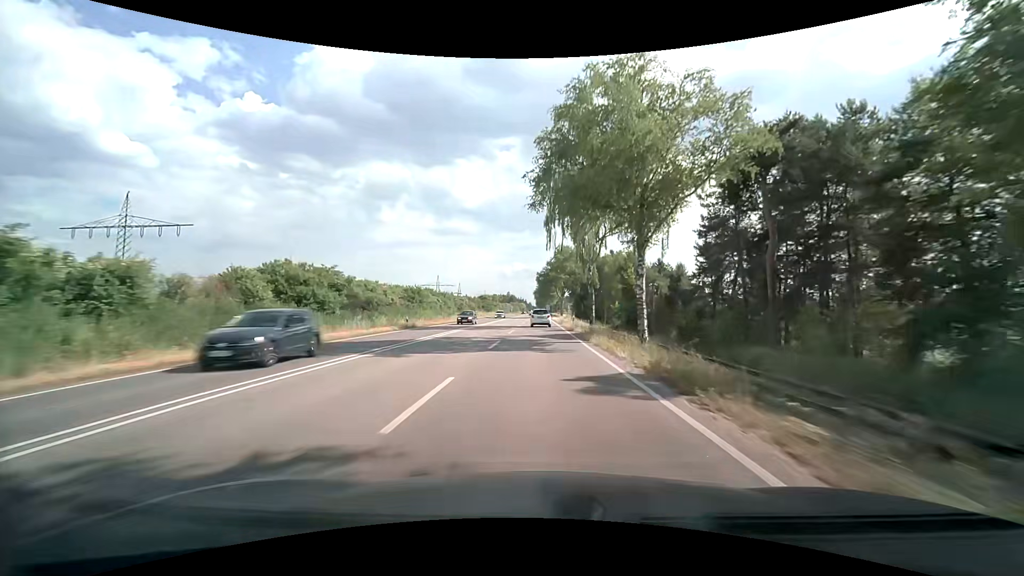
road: trunk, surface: asphalt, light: Day
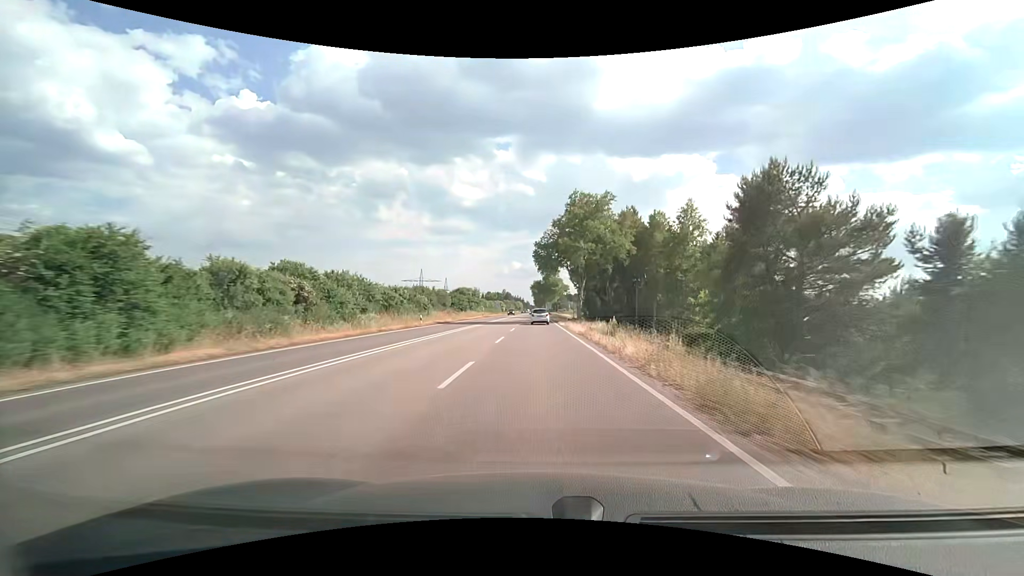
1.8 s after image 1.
(+0.1, +45.0) m; 0°
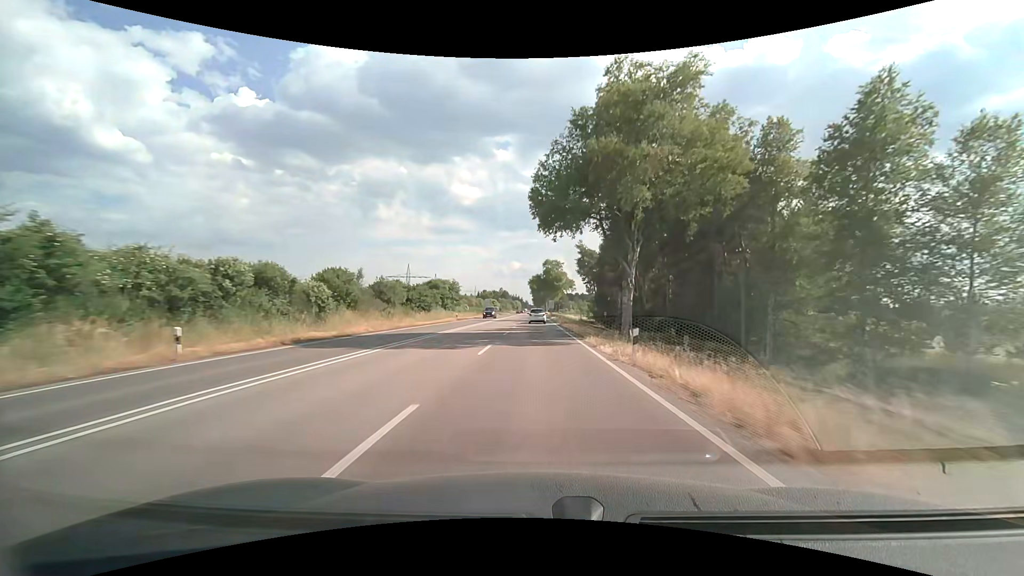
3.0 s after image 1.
(0.0, +29.7) m; 0°
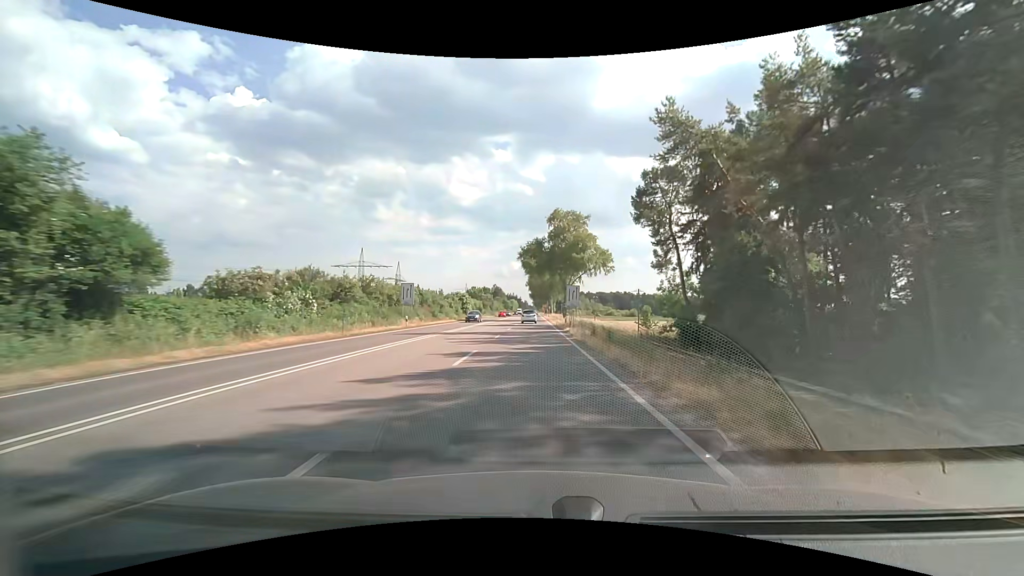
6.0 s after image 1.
(+0.2, +74.2) m; 0°
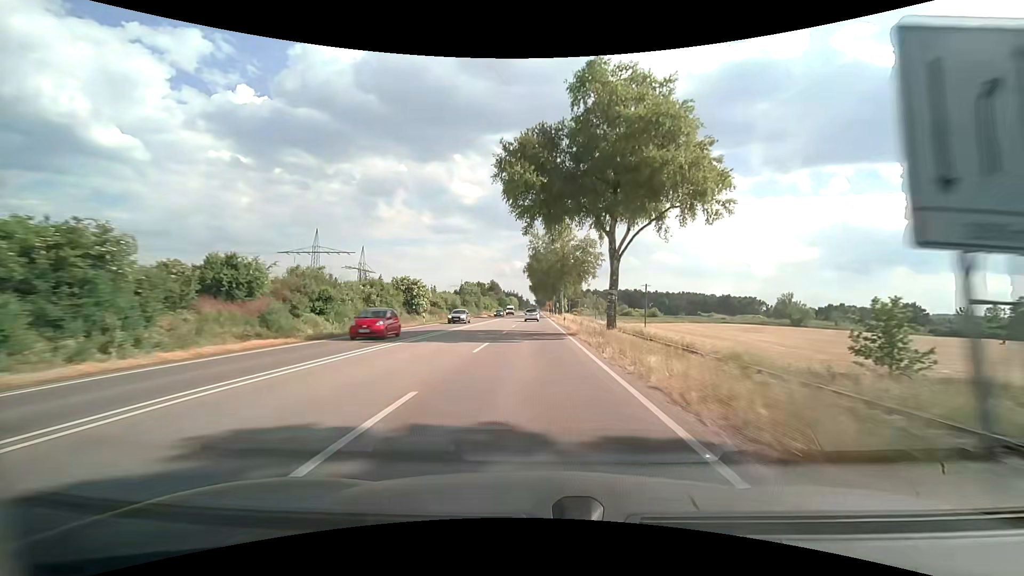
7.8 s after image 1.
(-0.1, +44.5) m; 0°
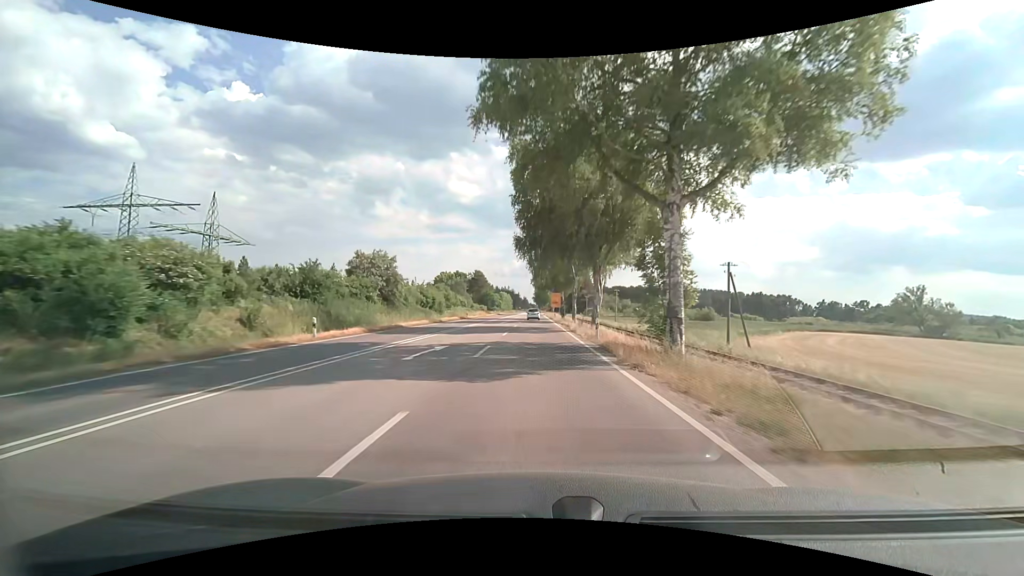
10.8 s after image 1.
(0.0, +73.4) m; 0°
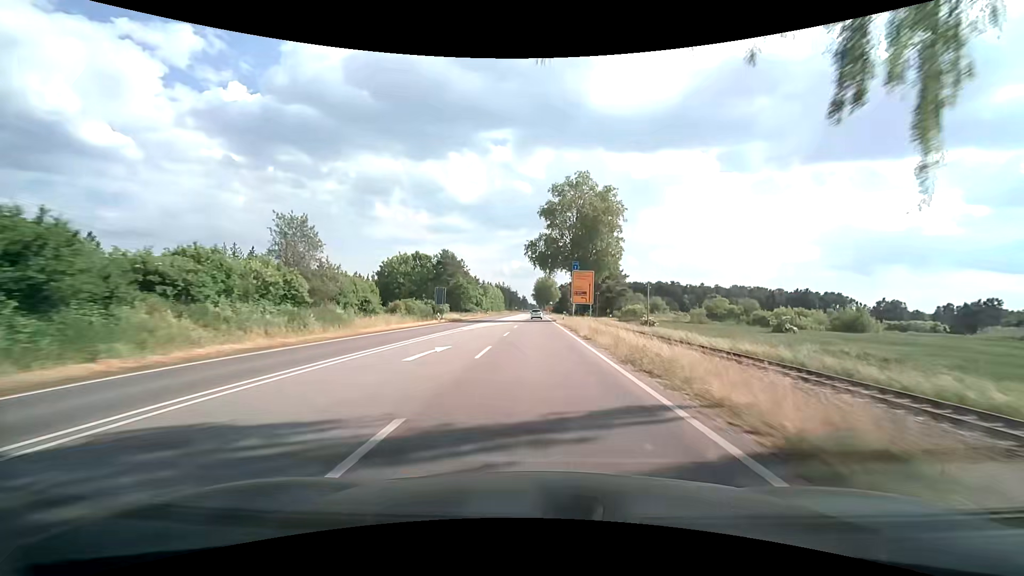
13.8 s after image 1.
(-0.1, +71.8) m; 0°
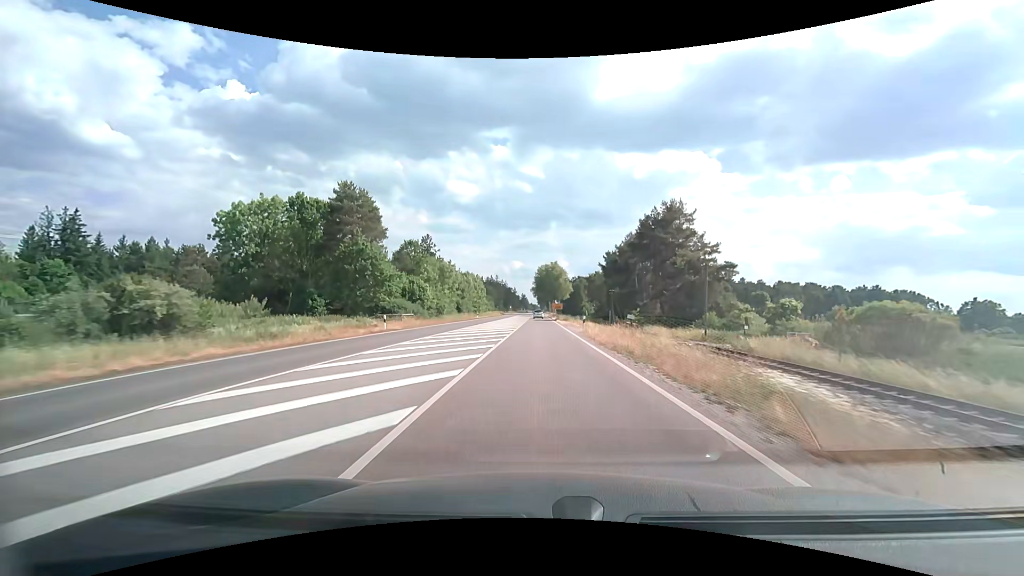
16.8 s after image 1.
(0.0, +69.8) m; 0°
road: primary
(0, +10) (0, +20) (0, +30) (0, +40) (0, +50) (0, +60) (0, +70) (0, +80) (0, +90) (0, +100) m
